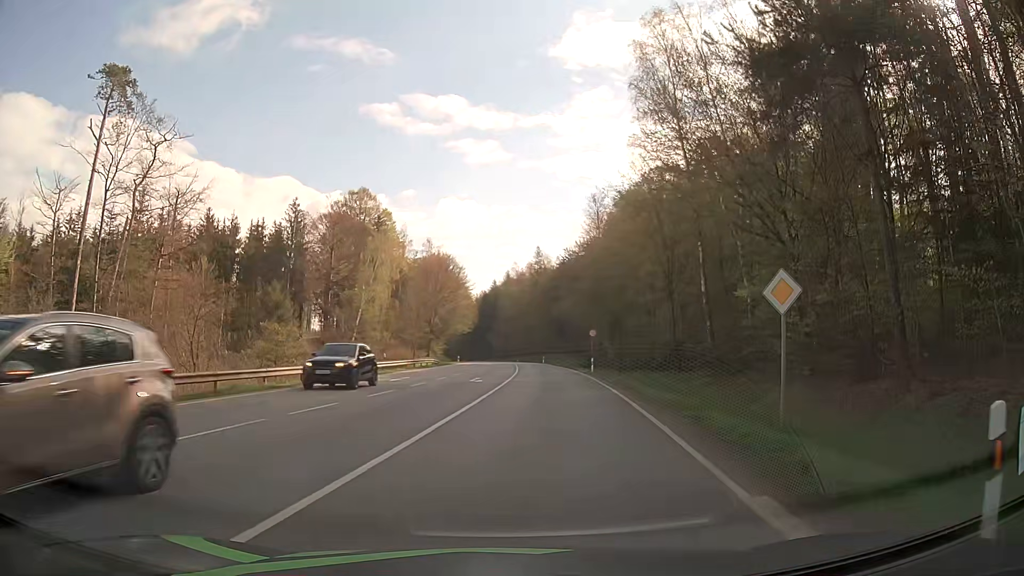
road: secondary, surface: asphalt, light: Day
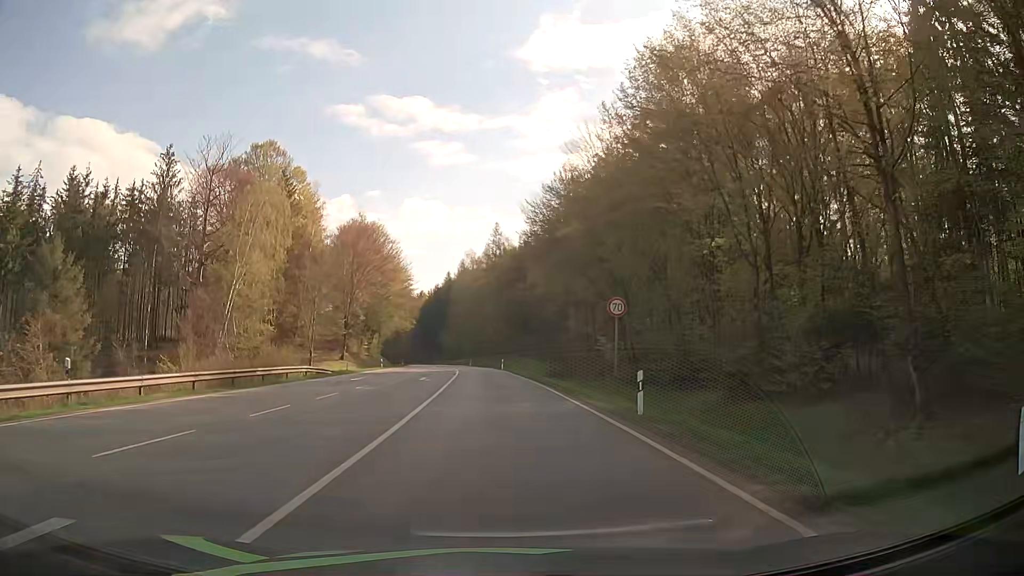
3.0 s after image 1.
(+2.0, +30.7) m; +4°
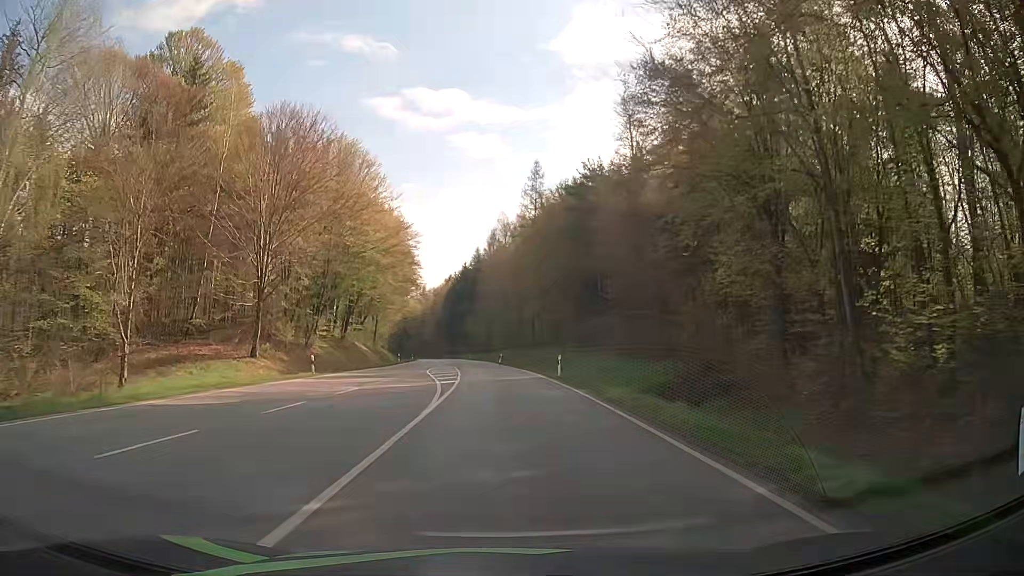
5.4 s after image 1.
(-1.0, +36.9) m; -3°
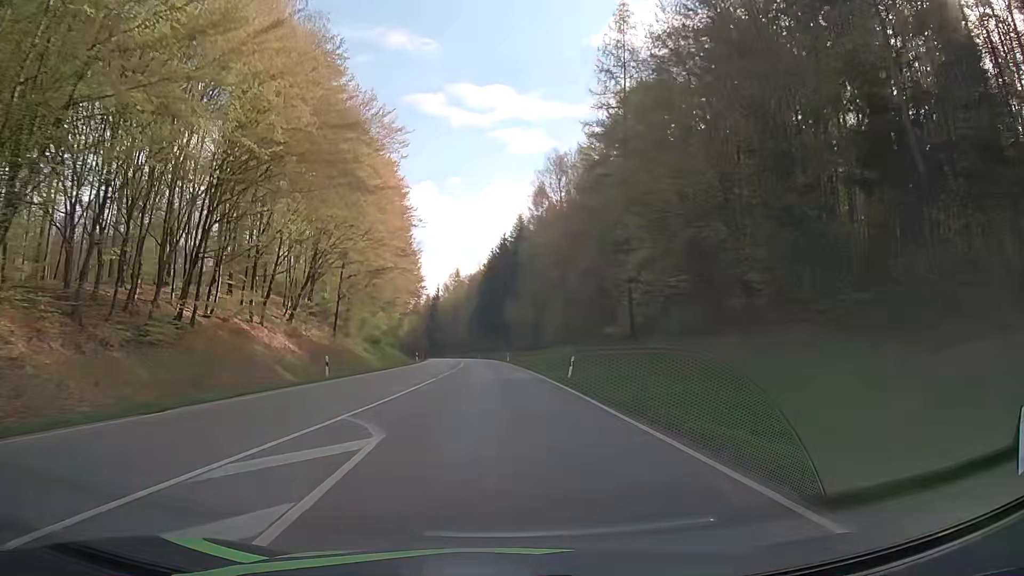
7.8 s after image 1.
(-1.4, +43.4) m; -4°
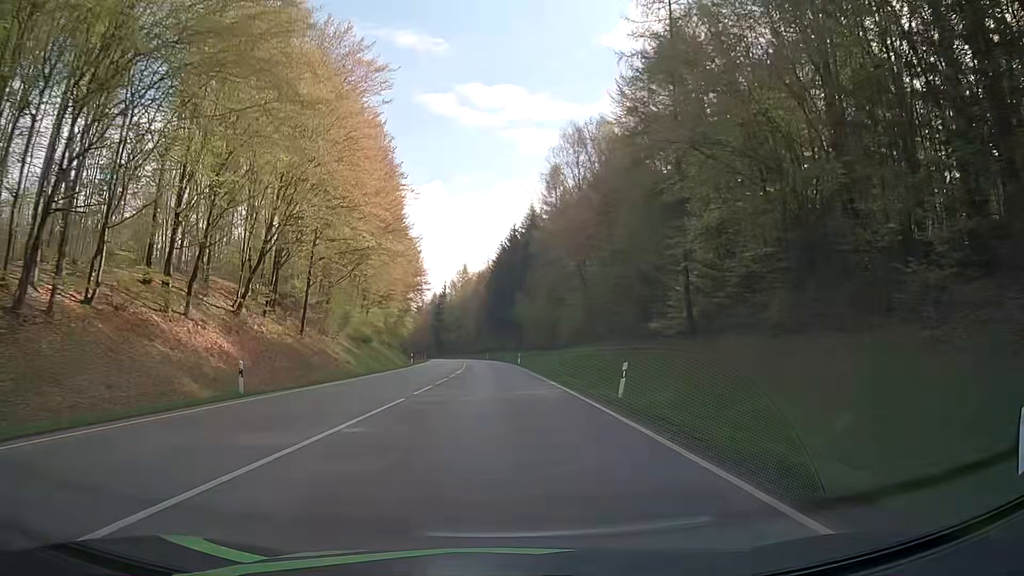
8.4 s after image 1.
(-0.1, +11.4) m; -1°
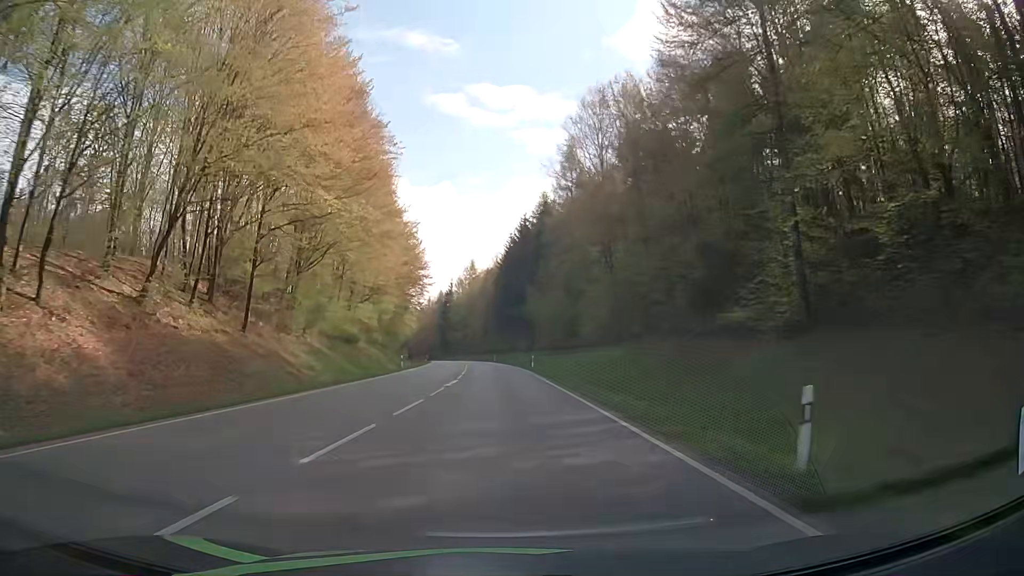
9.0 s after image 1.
(-0.1, +11.5) m; 0°
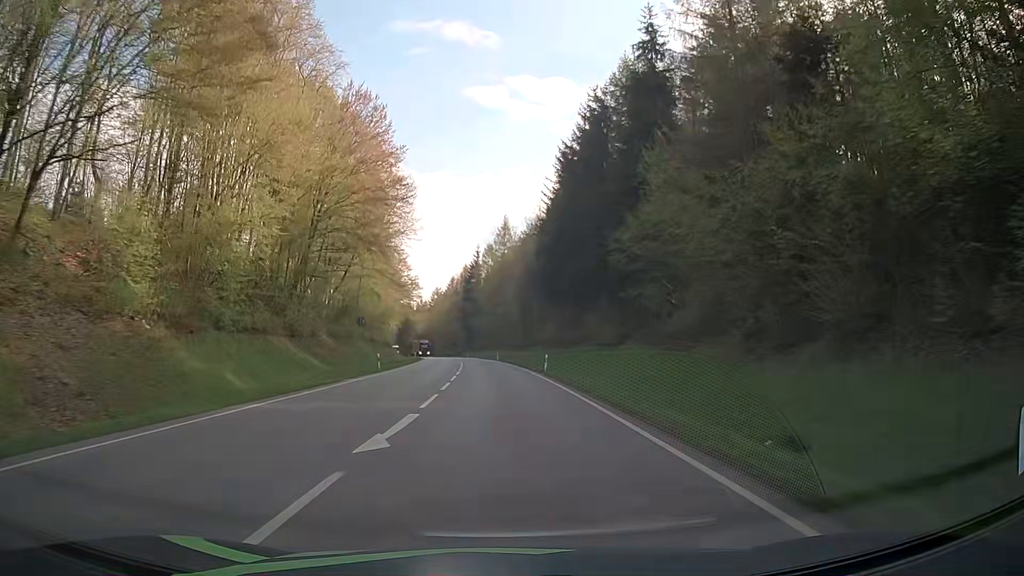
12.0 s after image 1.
(-1.8, +59.2) m; -3°
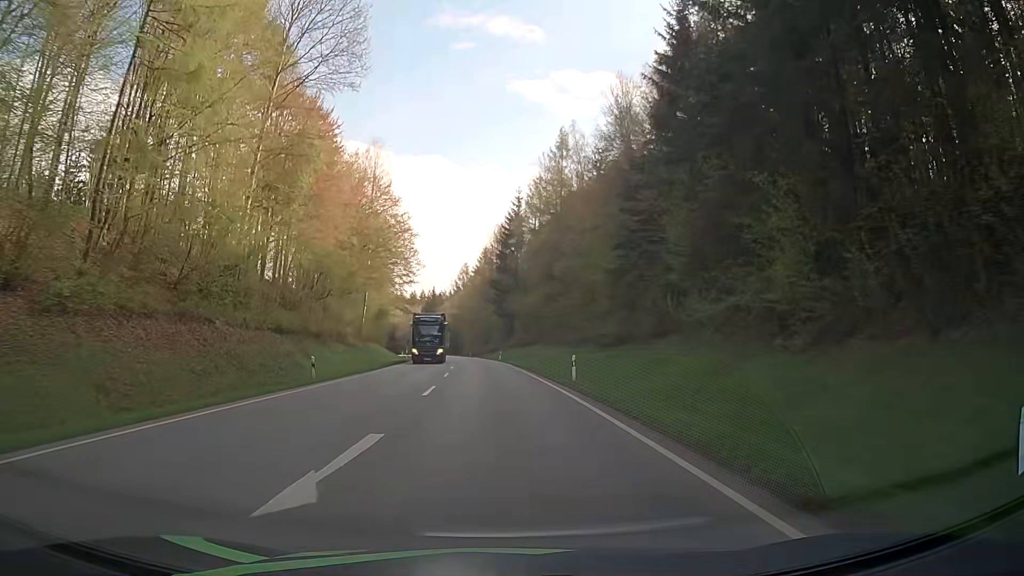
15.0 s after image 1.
(-2.1, +57.7) m; -4°
(0, +10) (0, +20) (0, +30) (-1, +40) (-1, +50) (-2, +60) (-3, +70) (-4, +80) (-5, +90) (-6, +100) m
